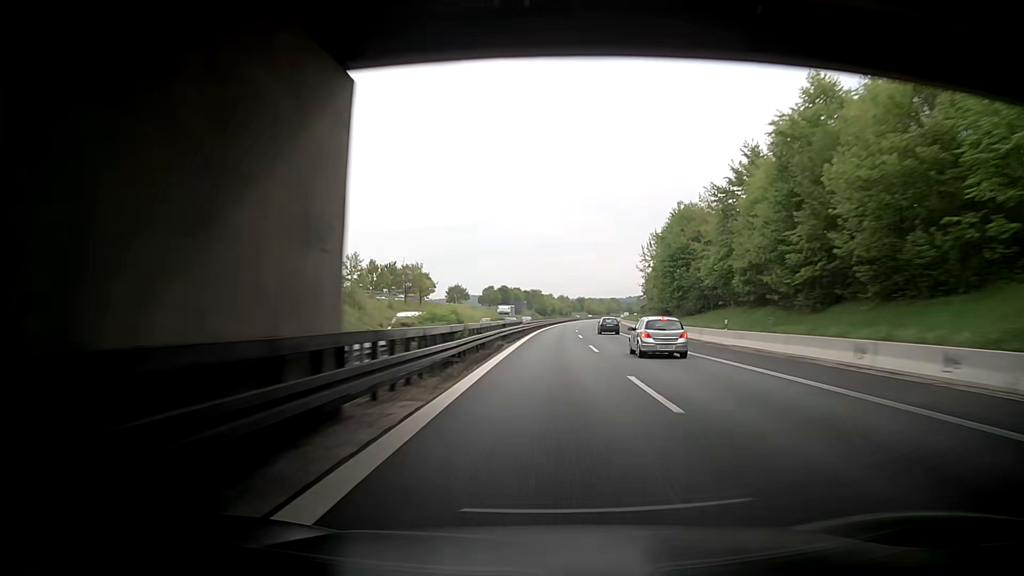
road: motorway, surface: asphalt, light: Day
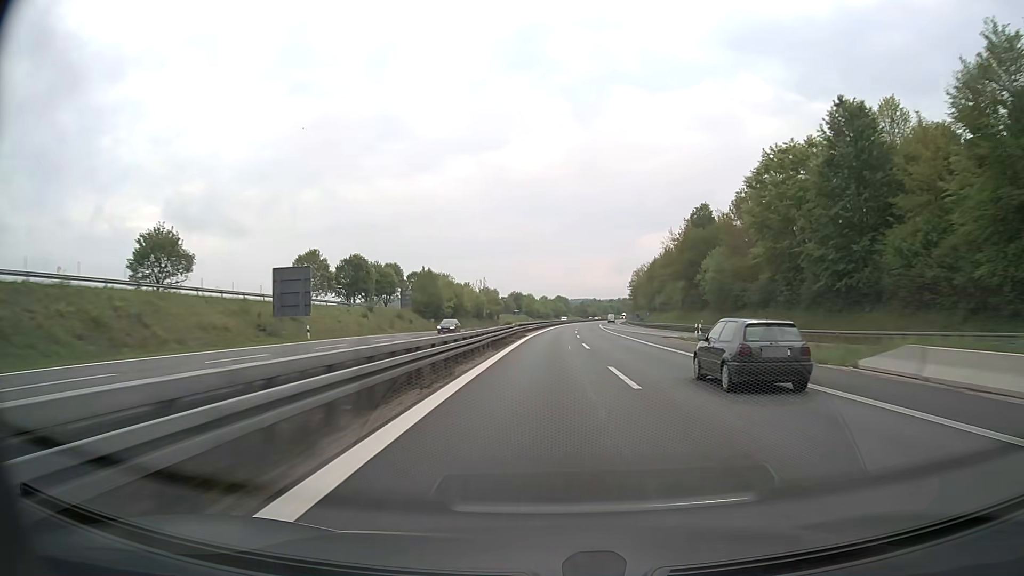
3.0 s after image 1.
(+7.1, +139.9) m; +6°
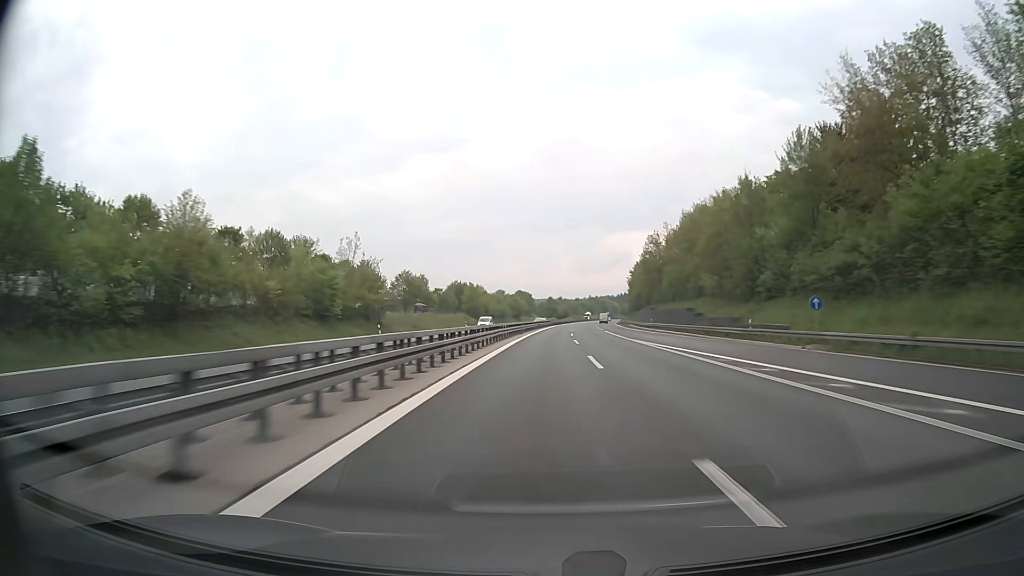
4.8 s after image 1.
(+2.5, +84.5) m; +3°
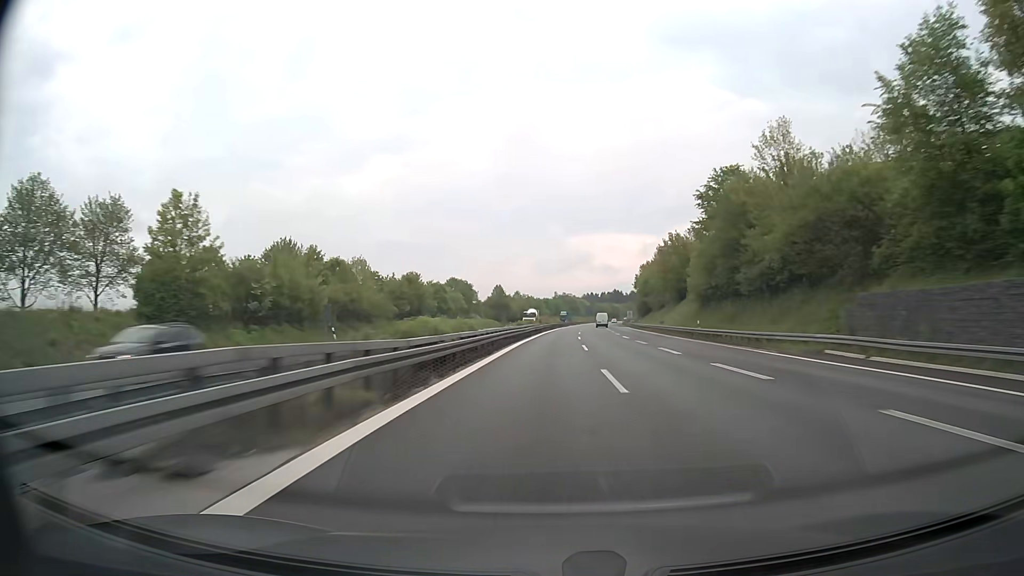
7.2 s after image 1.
(+3.5, +113.6) m; +3°
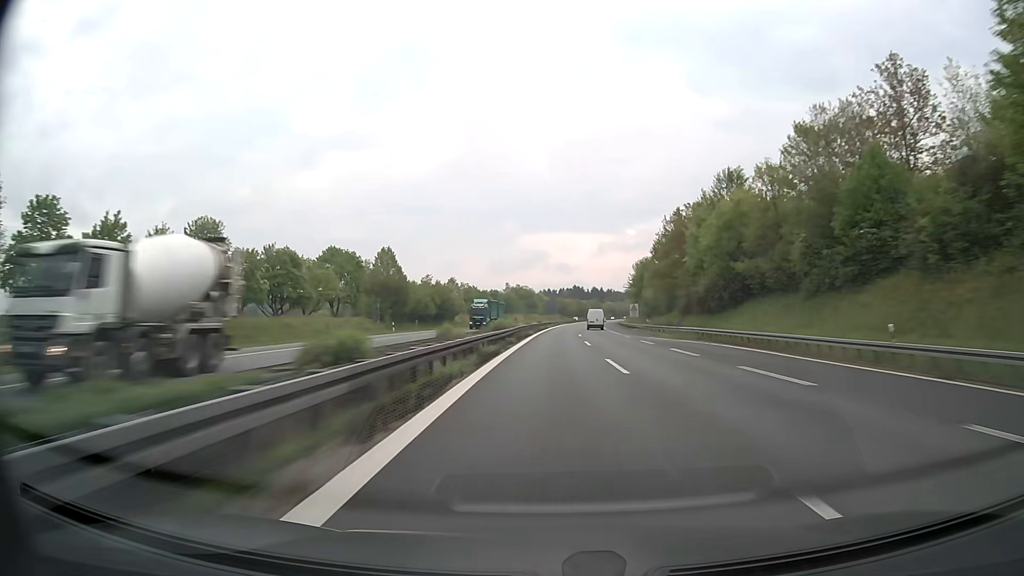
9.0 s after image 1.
(+2.4, +85.6) m; +4°
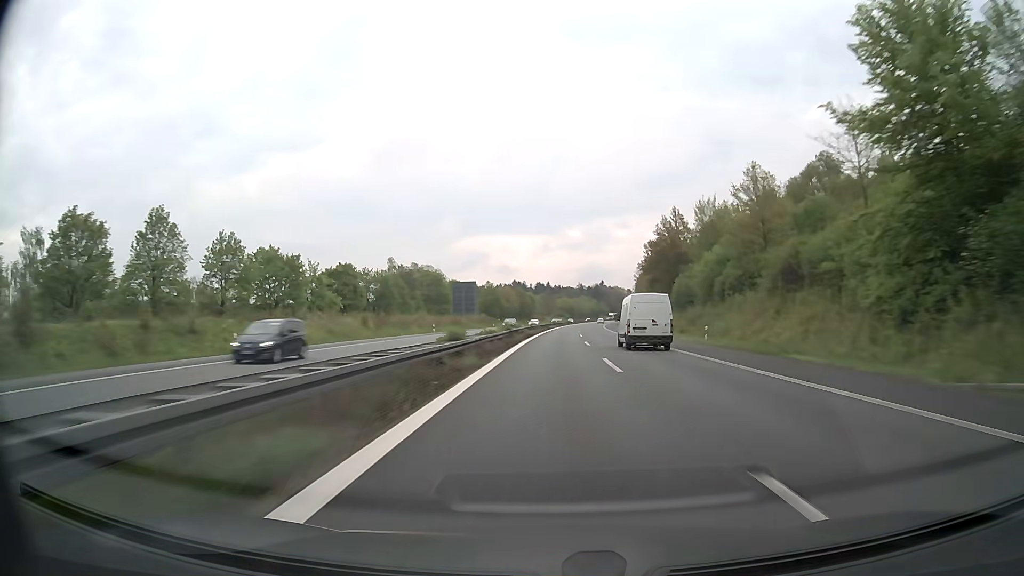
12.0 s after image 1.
(+7.0, +142.5) m; +5°
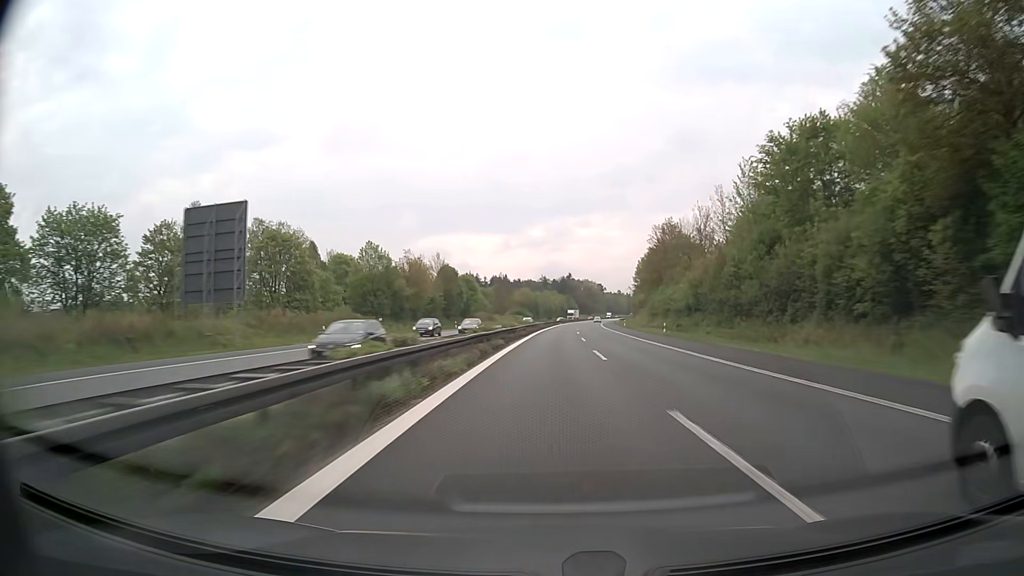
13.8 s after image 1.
(+2.4, +85.6) m; +3°
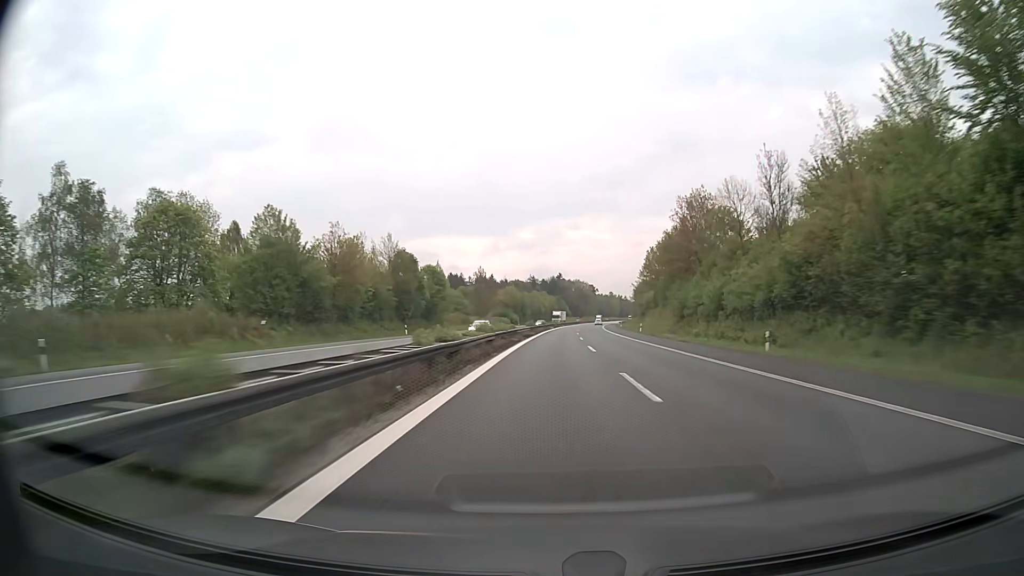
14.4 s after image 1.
(+0.2, +28.6) m; +1°
(0, +10) (0, +20) (0, +30) (+1, +40) (+1, +50) (+1, +60) (+2, +70) (+3, +80) (+3, +90) (+4, +100) m
